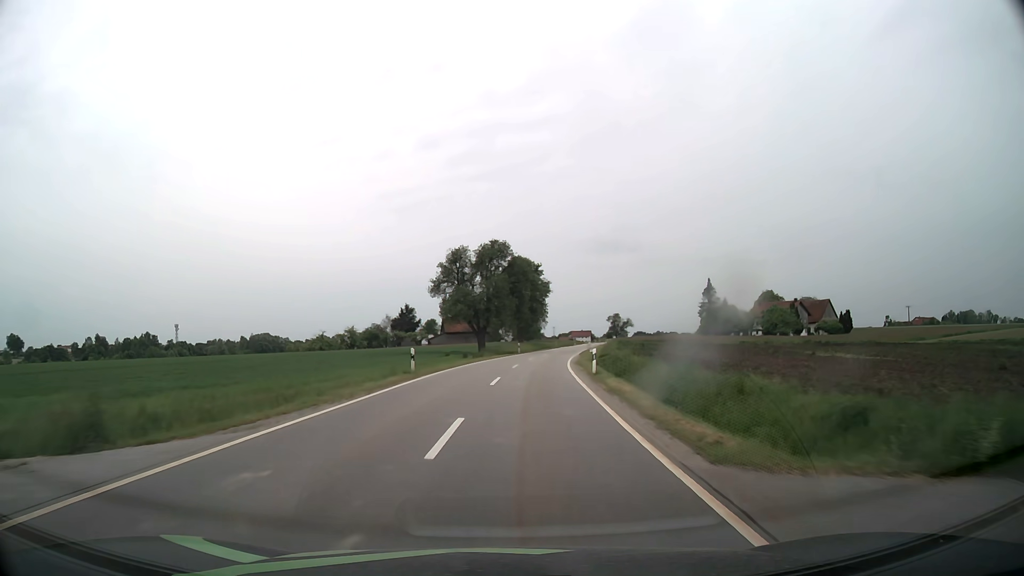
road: tertiary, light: Day
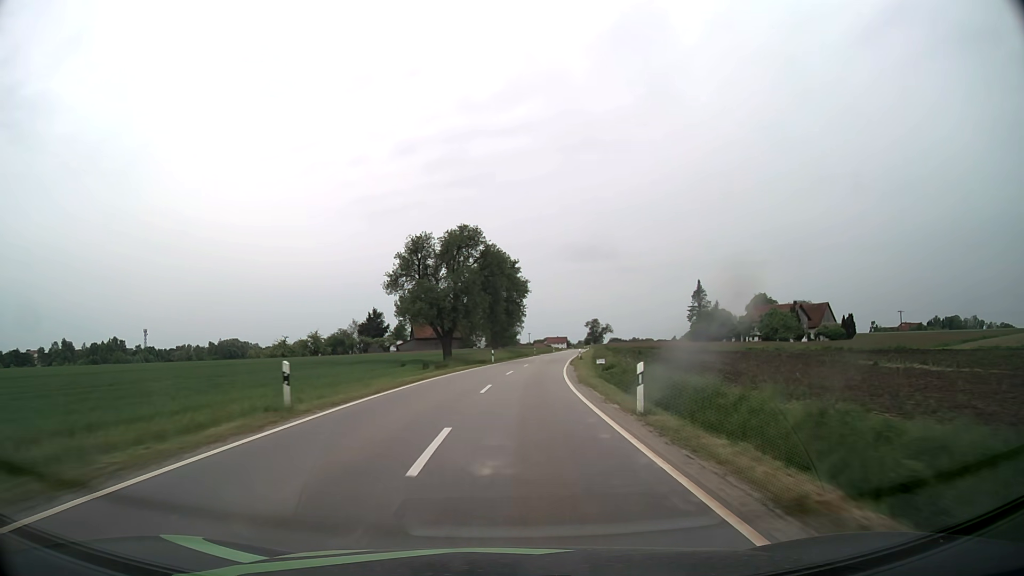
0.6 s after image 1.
(+0.3, +13.0) m; +2°
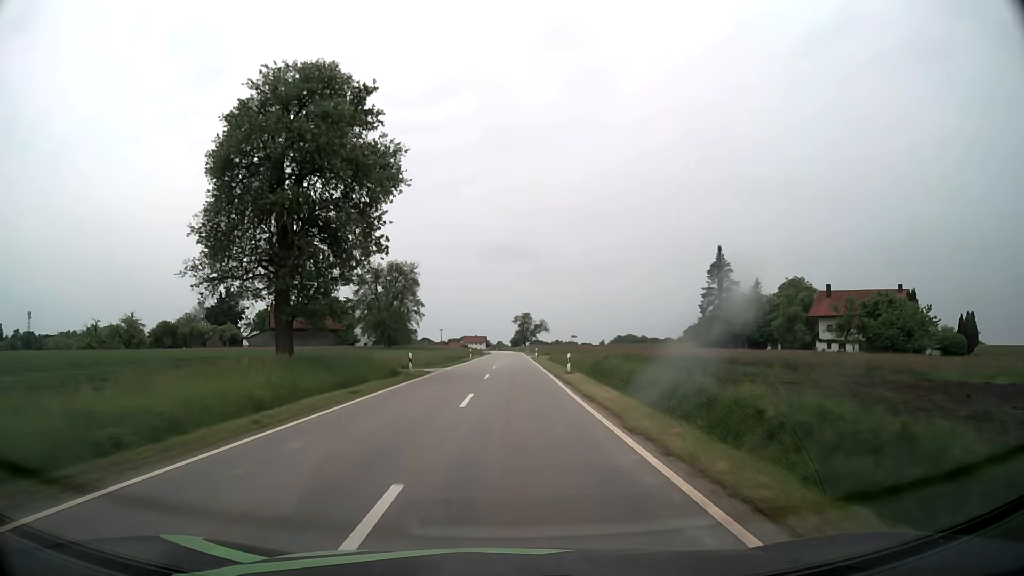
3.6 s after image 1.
(+4.8, +64.8) m; +7°
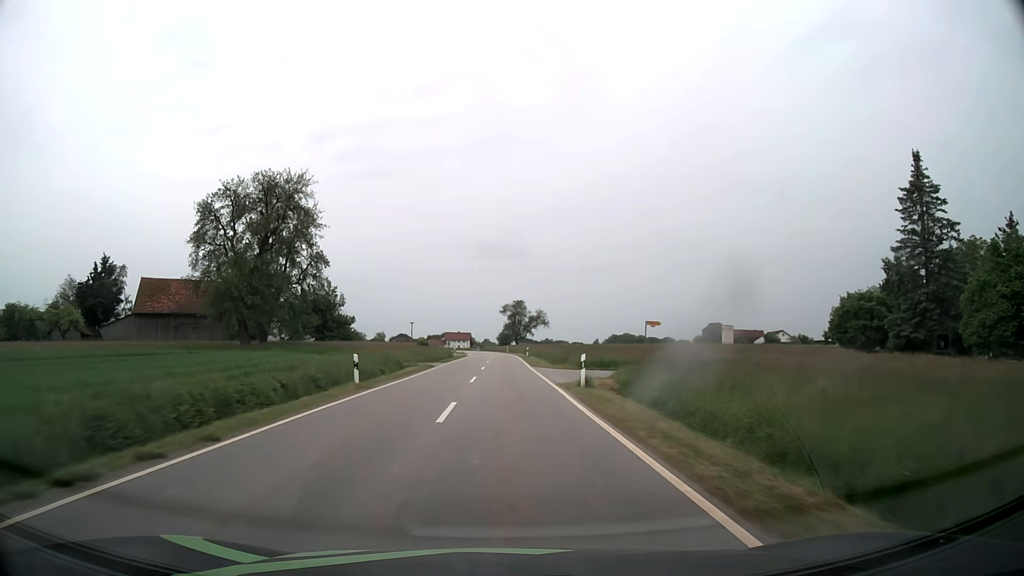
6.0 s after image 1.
(+0.6, +51.9) m; +1°
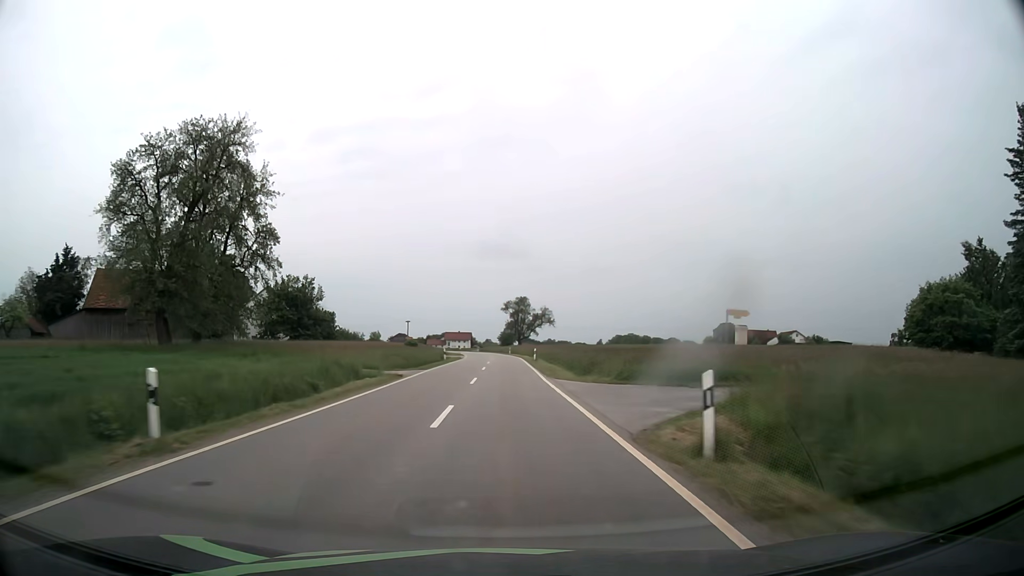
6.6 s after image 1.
(0.0, +12.9) m; 0°
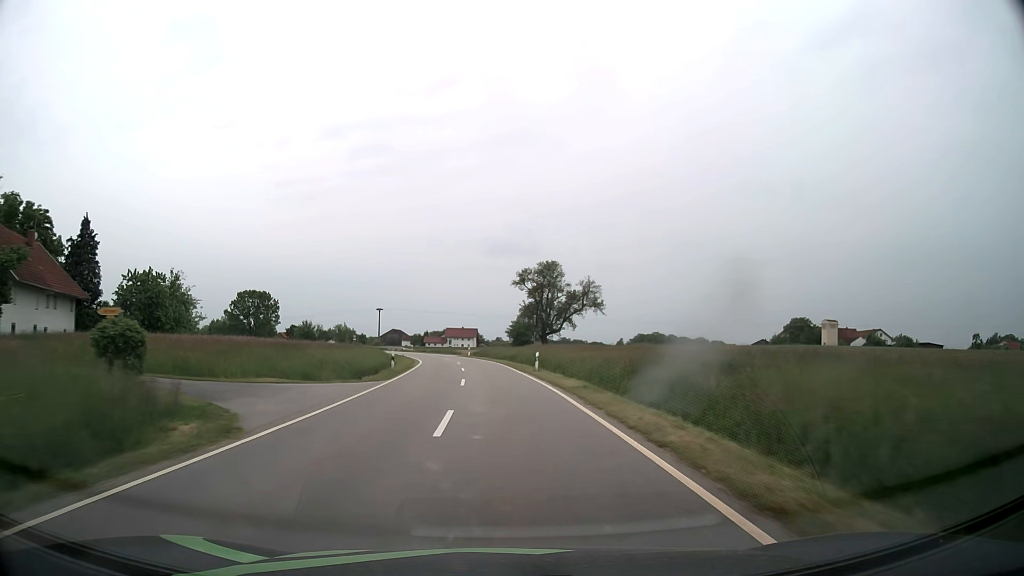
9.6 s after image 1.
(-0.3, +61.7) m; -1°
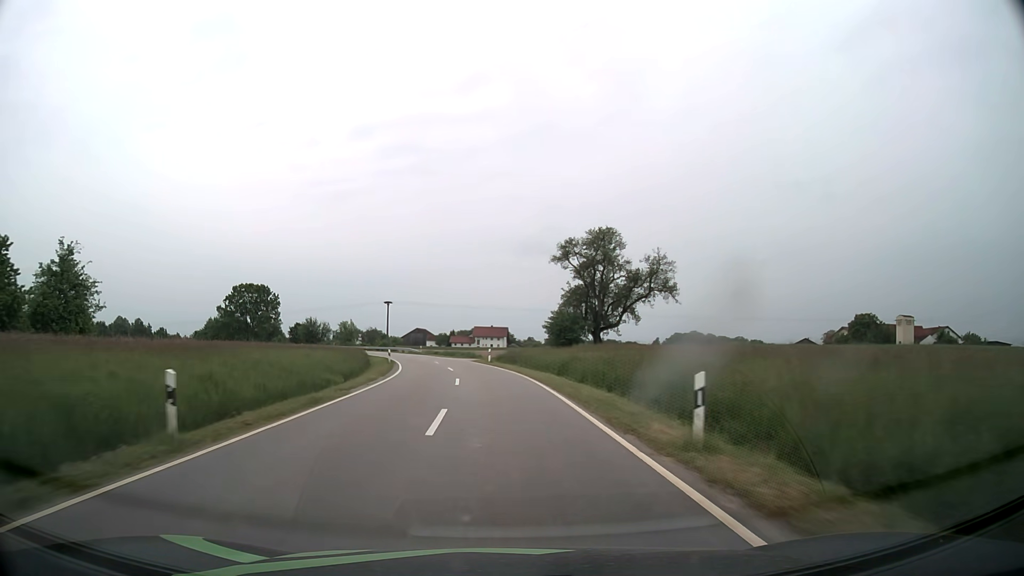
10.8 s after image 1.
(-0.5, +24.5) m; -2°
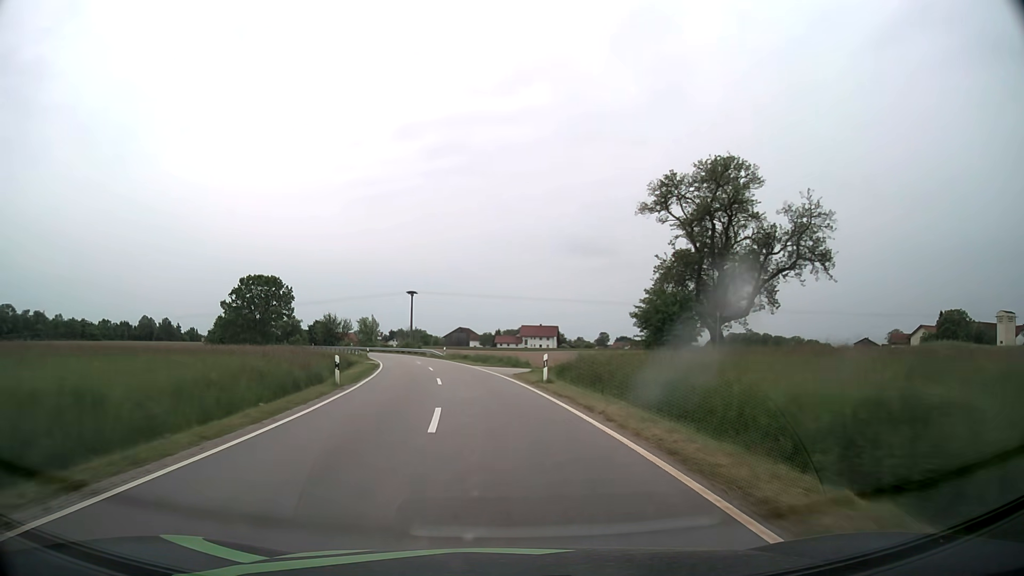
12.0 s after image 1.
(-0.8, +24.0) m; -4°
(0, +10) (-1, +20) (-2, +30) (-3, +40) (-5, +50) (-8, +59) (-10, +69) (-13, +78) (-17, +88) (-21, +97) m
